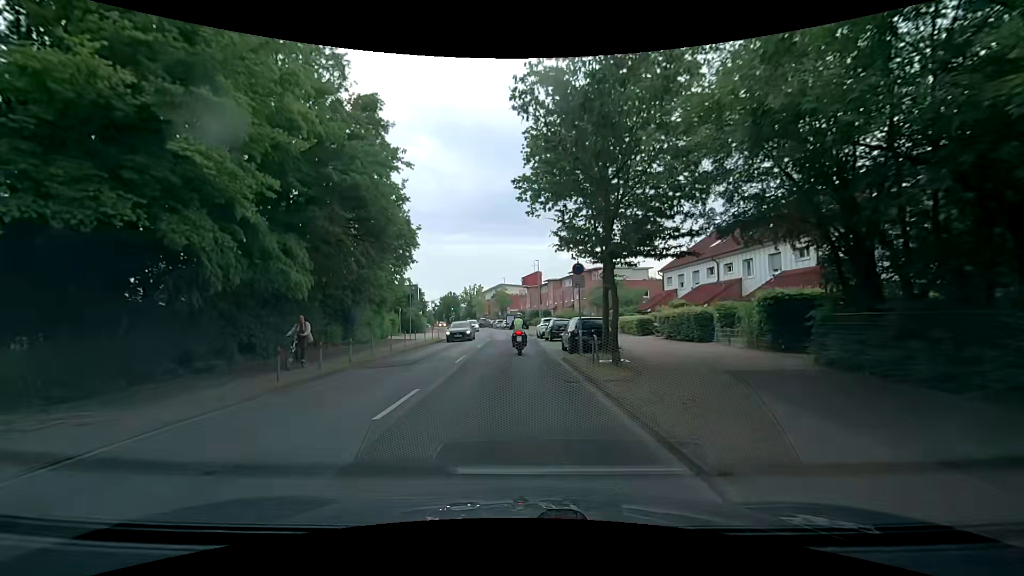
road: tertiary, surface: asphalt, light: Day
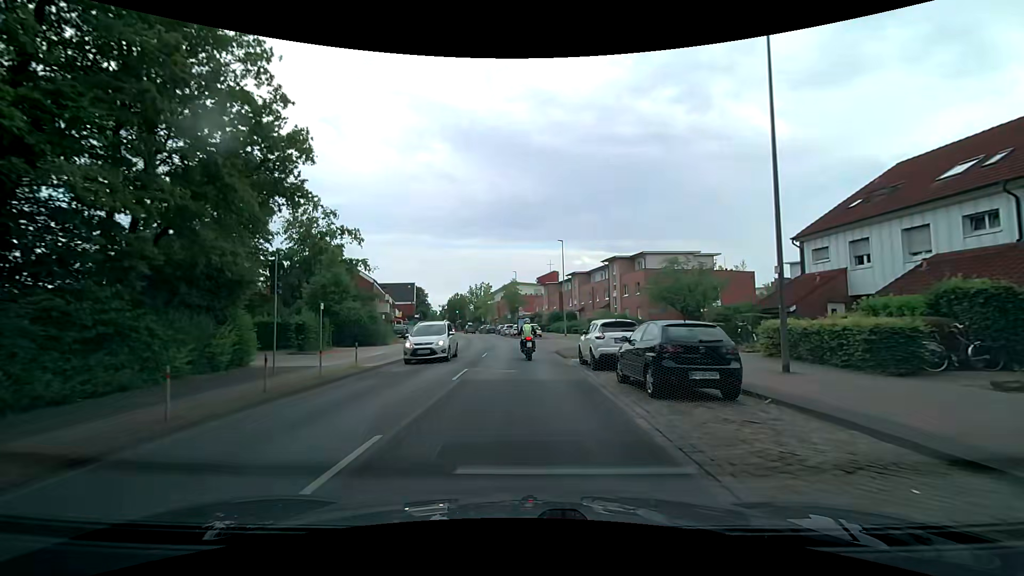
(-0.8, +22.3) m; -2°
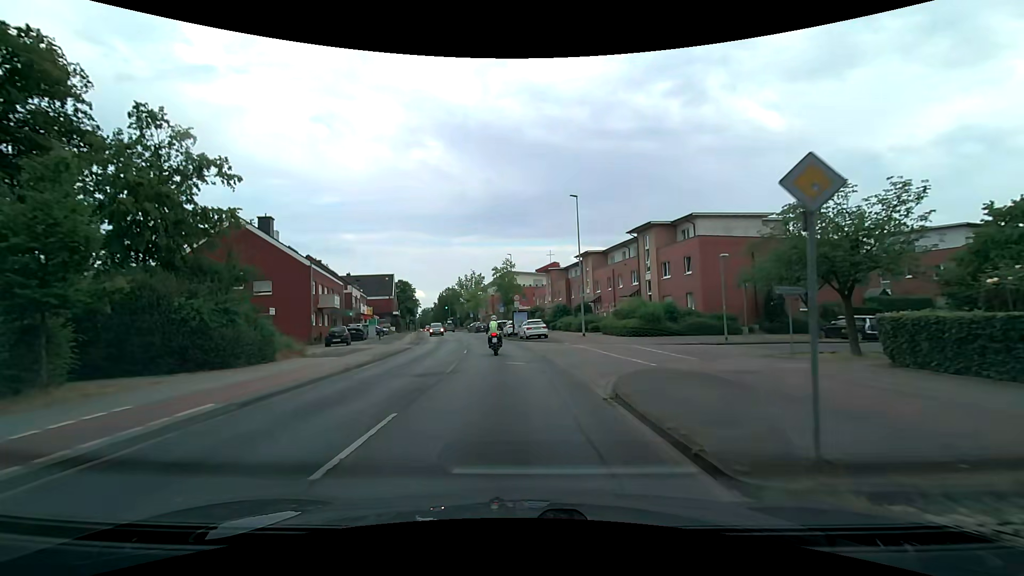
(-0.1, +17.5) m; 0°
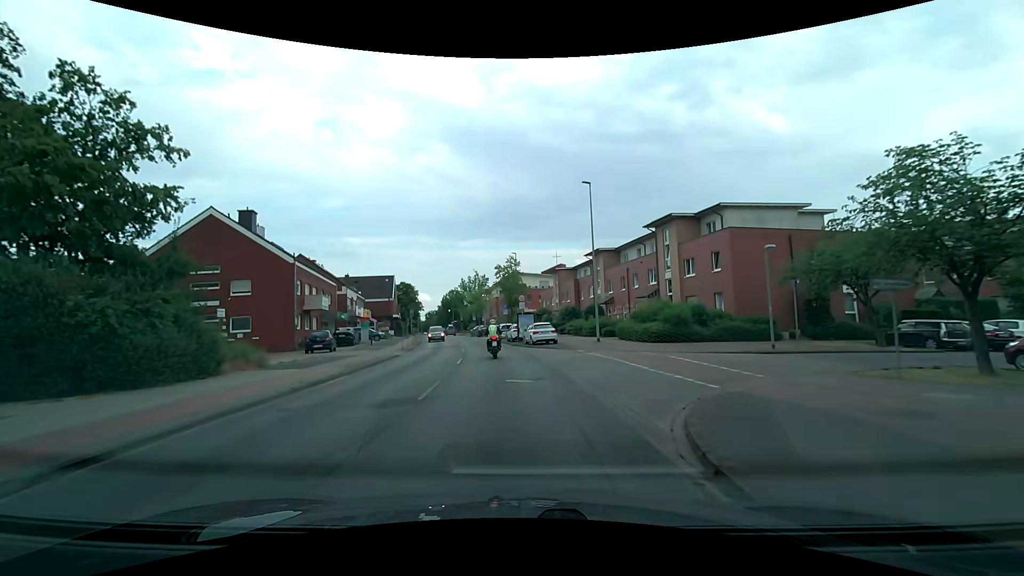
(-0.1, +4.4) m; -1°
(0, +10) (-1, +20) (-1, +30) (-3, +40) (-4, +50) (-6, +60) (-8, +69) (-10, +79) (-12, +89) (-13, +99) m
